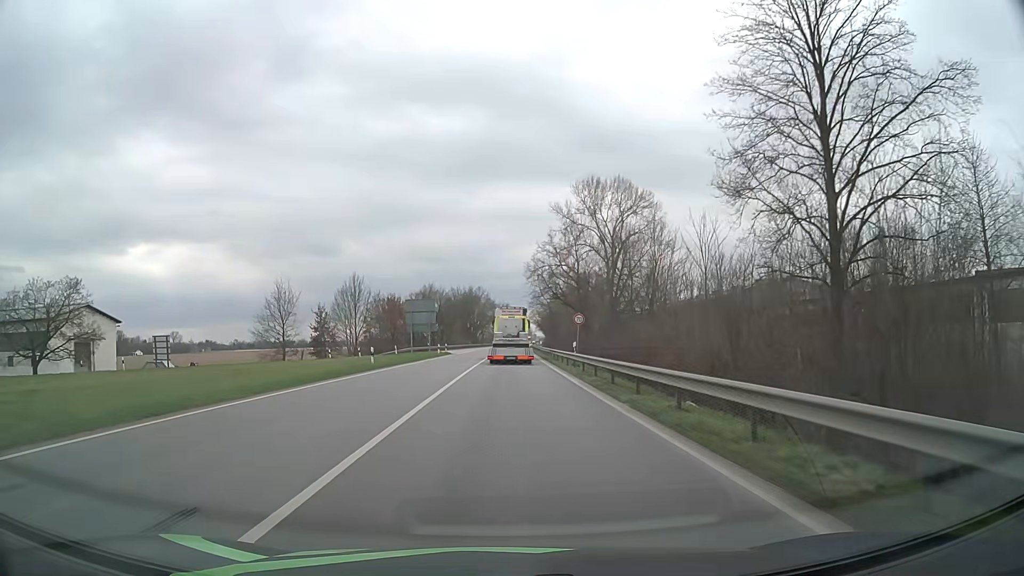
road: primary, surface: asphalt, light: Day
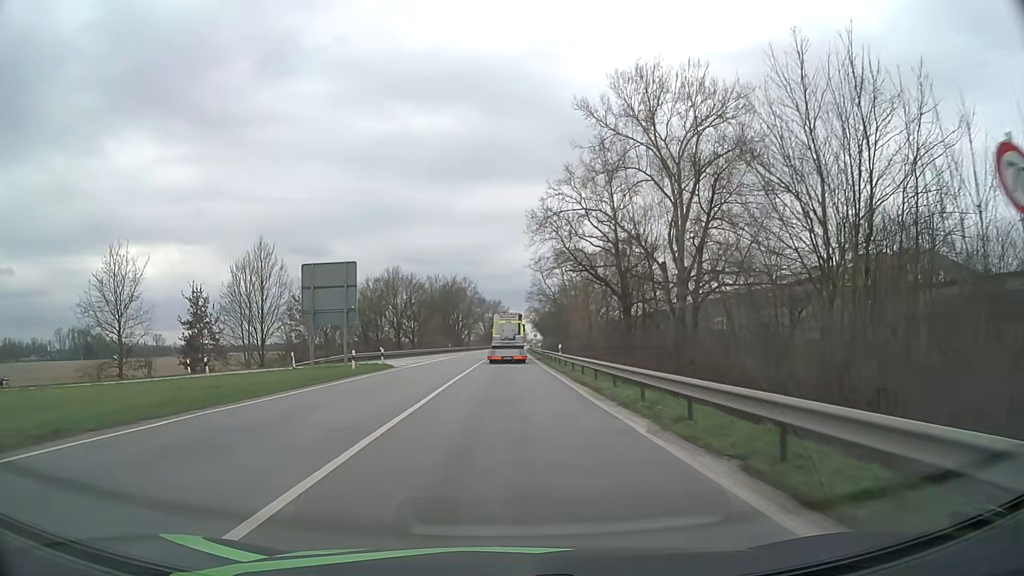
(+0.2, +33.5) m; +1°
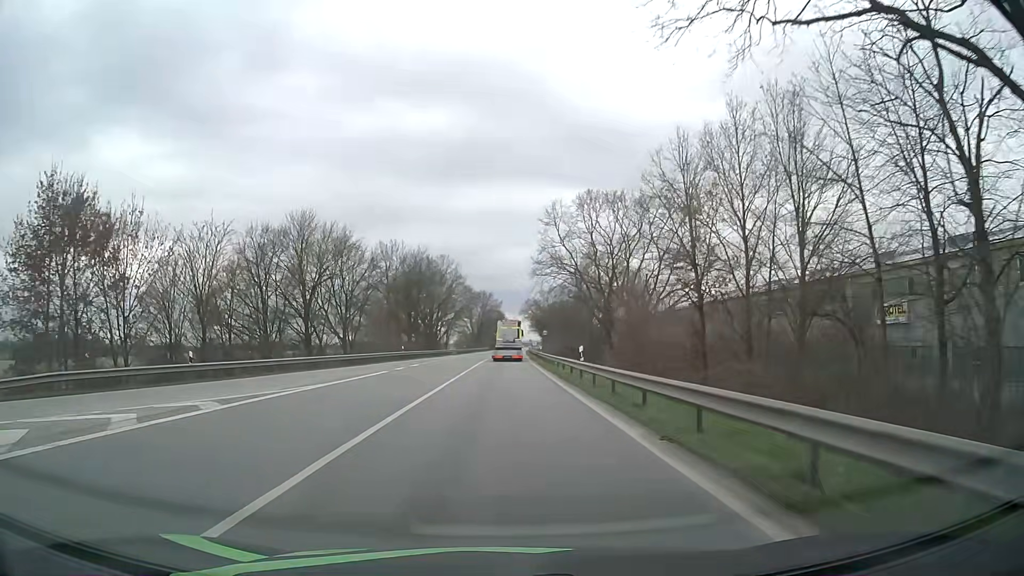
(+0.1, +41.6) m; 0°
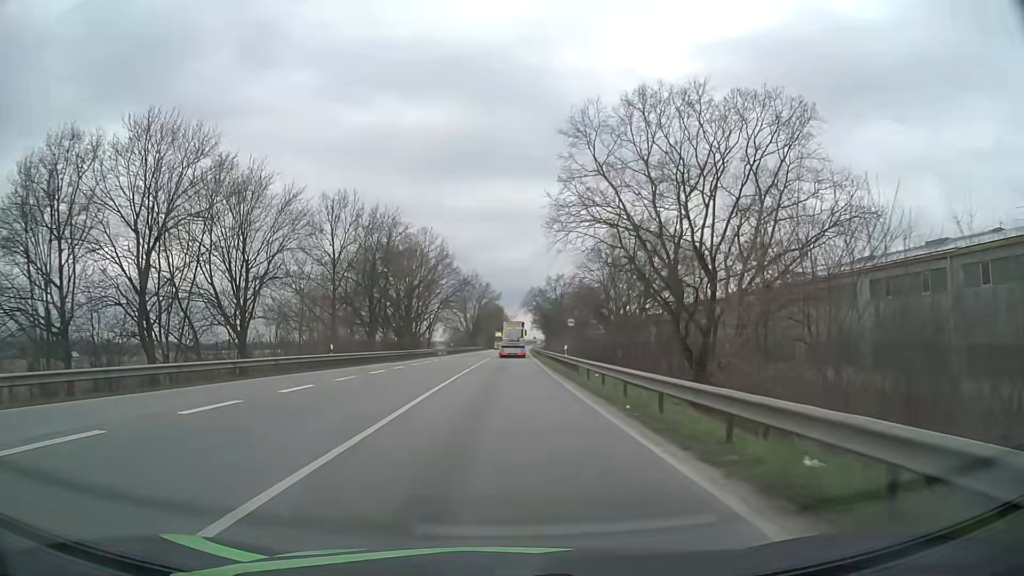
(0.0, +25.7) m; 0°
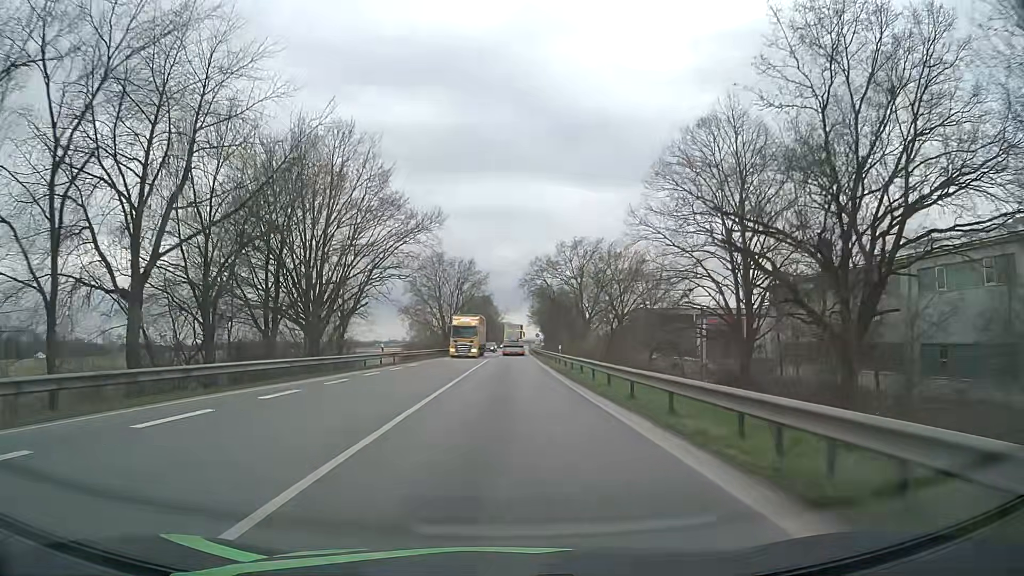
(-0.1, +44.2) m; +1°
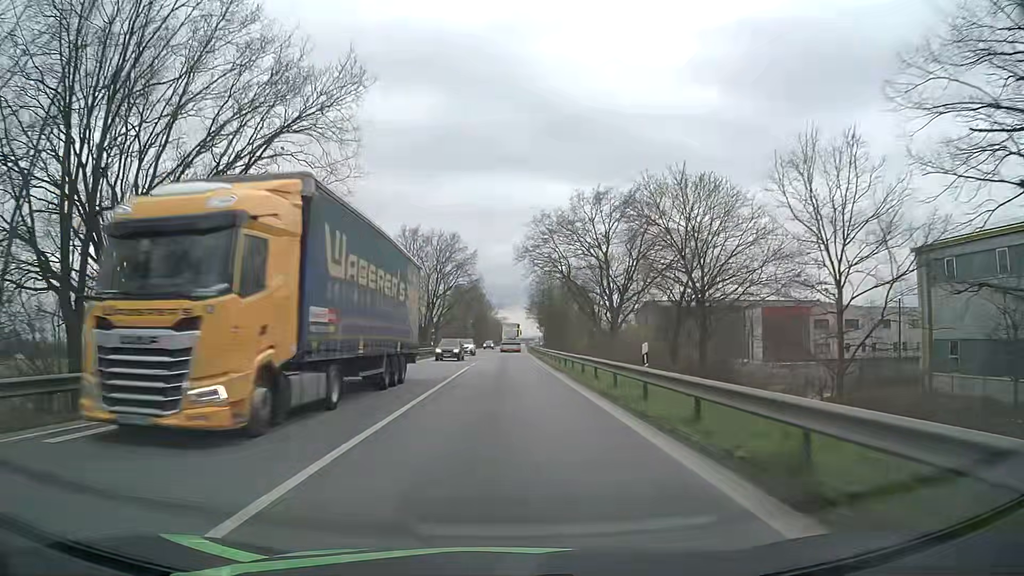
(+0.1, +26.5) m; 0°
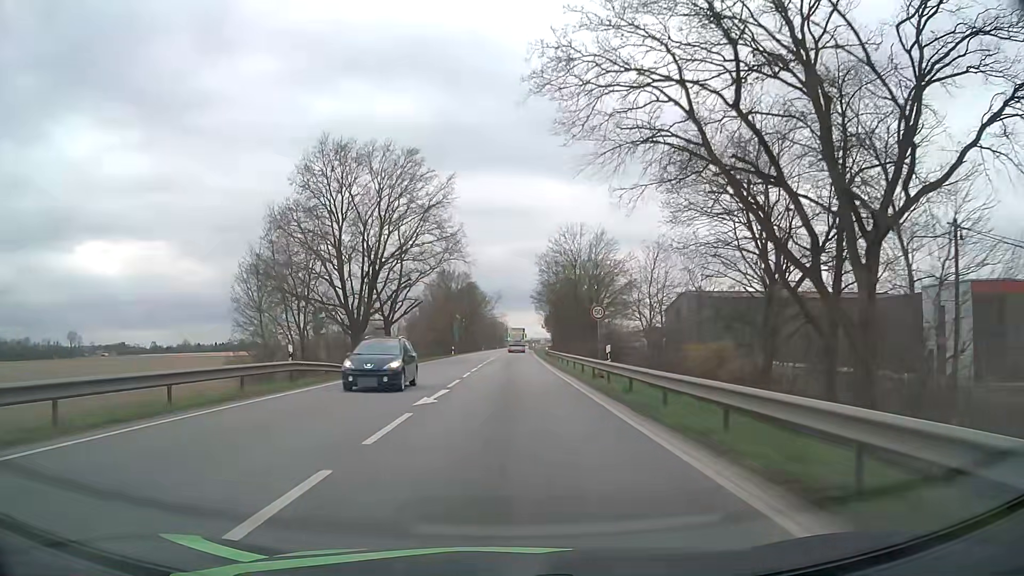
(+0.1, +41.0) m; 0°
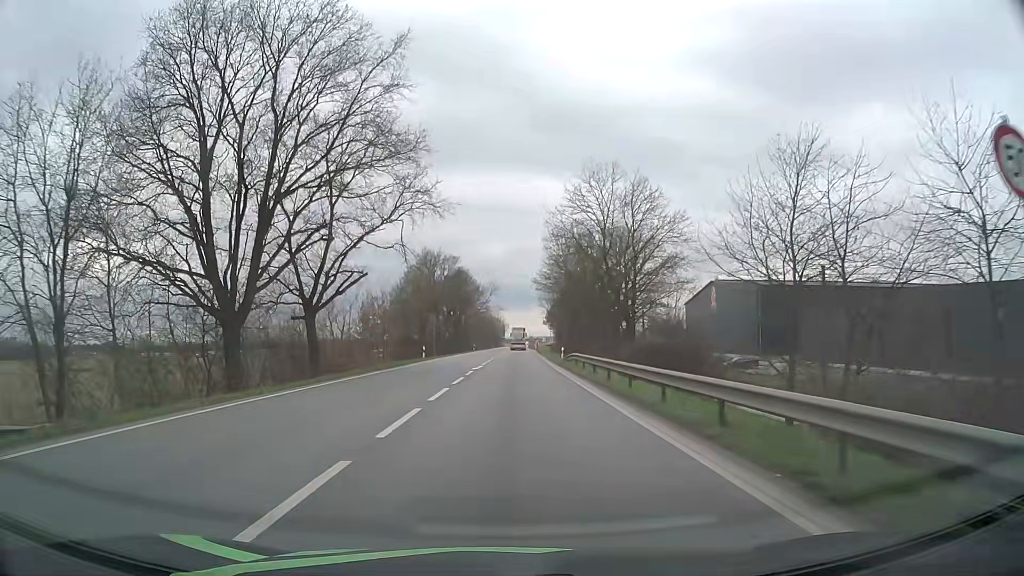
(0.0, +23.5) m; 0°
(0, +10) (0, +20) (0, +30) (+1, +40) (+1, +50) (+1, +60) (+1, +70) (+2, +80) (+2, +90) (+2, +100) m
